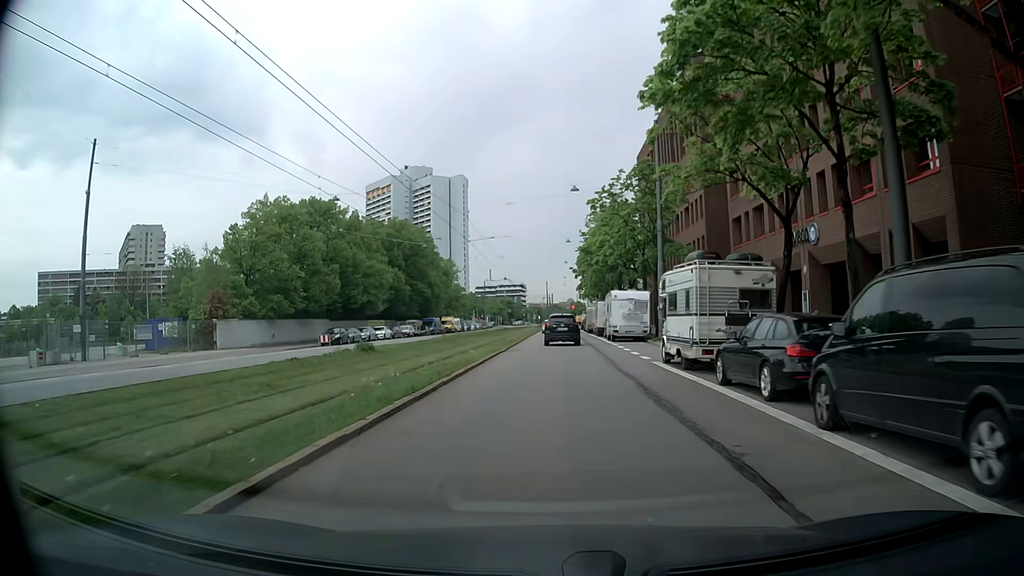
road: secondary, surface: asphalt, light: Day
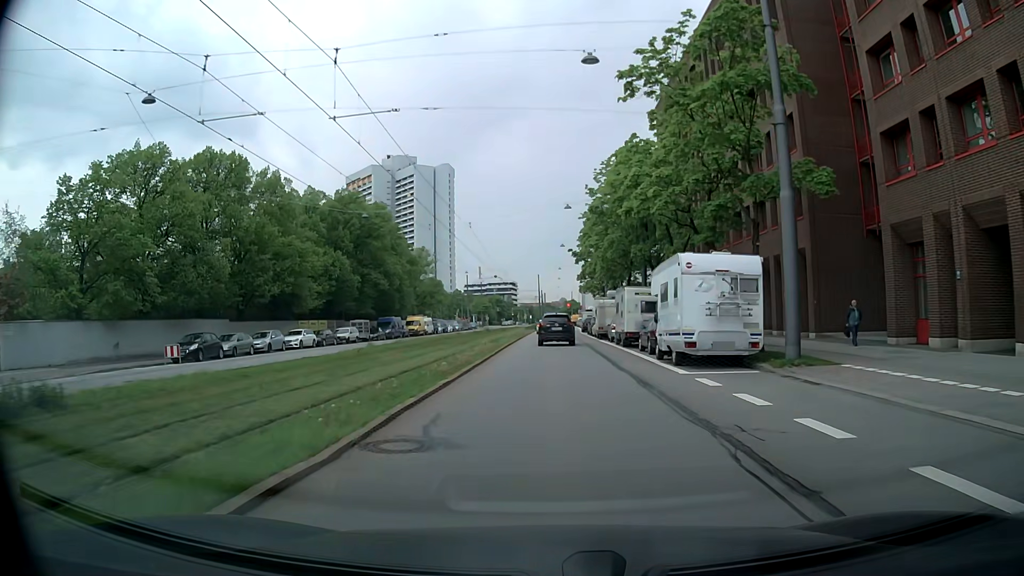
(-0.1, +22.6) m; 0°
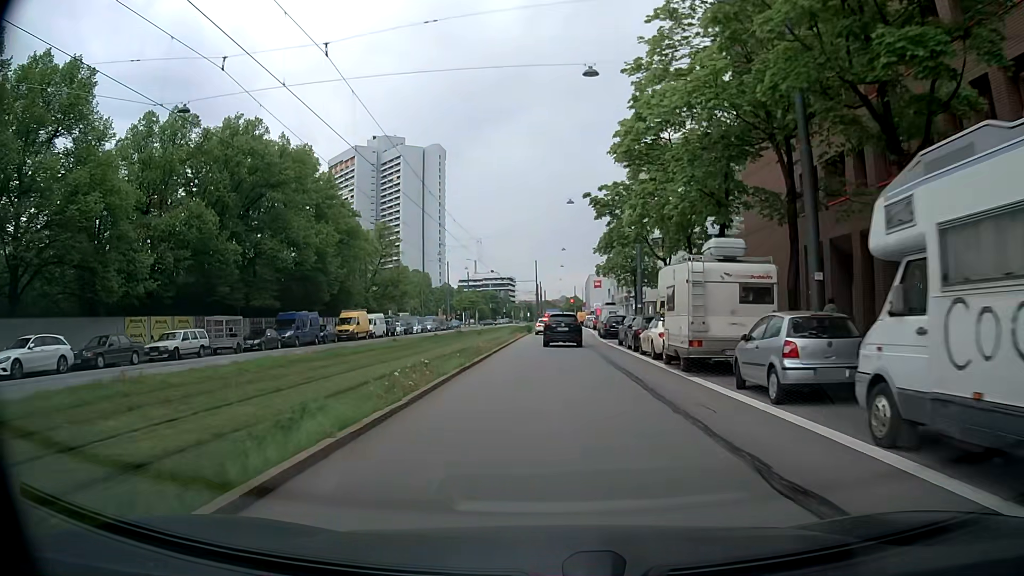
(0.0, +29.3) m; 0°
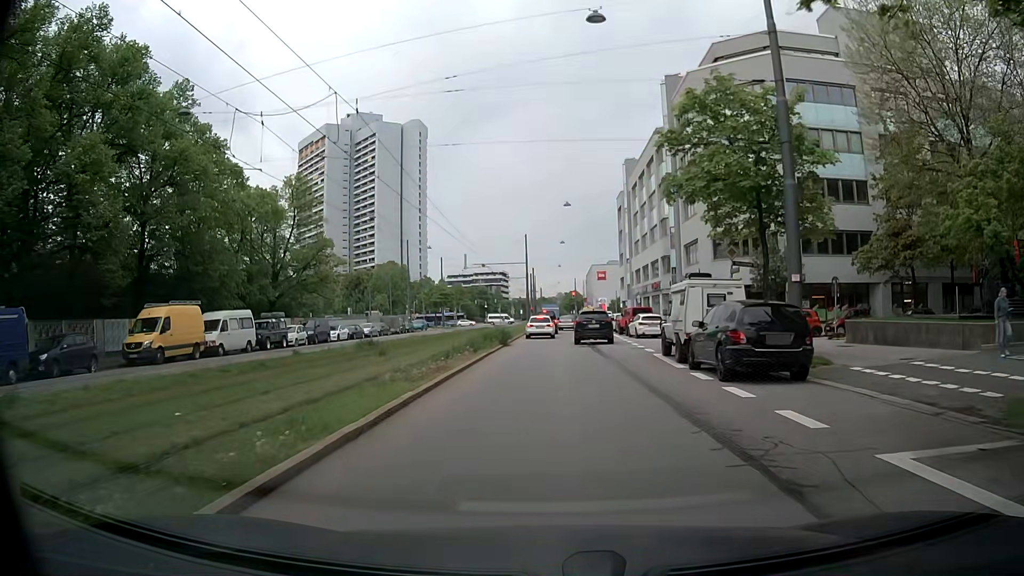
(0.0, +32.1) m; 0°
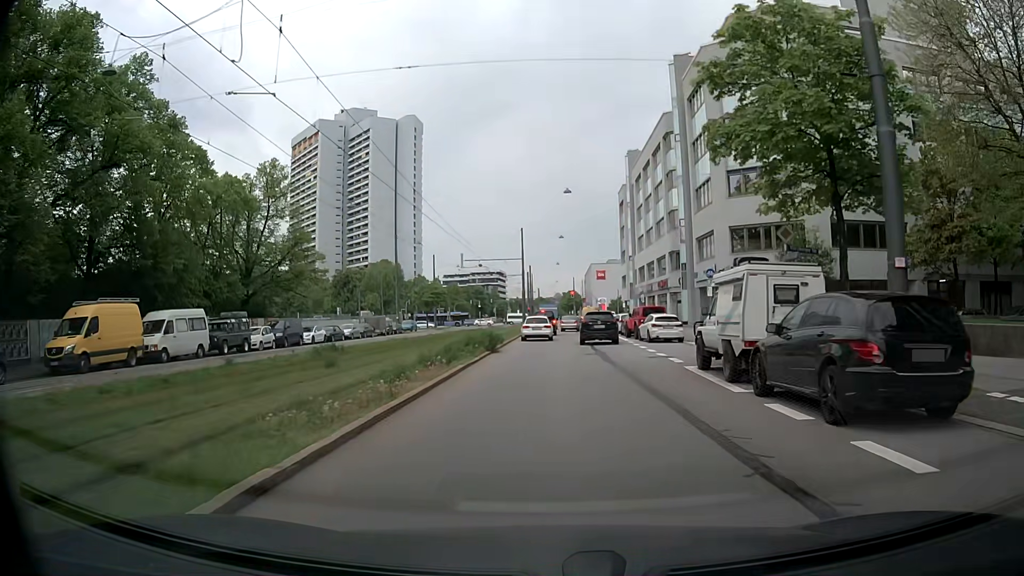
(0.0, +5.8) m; -1°
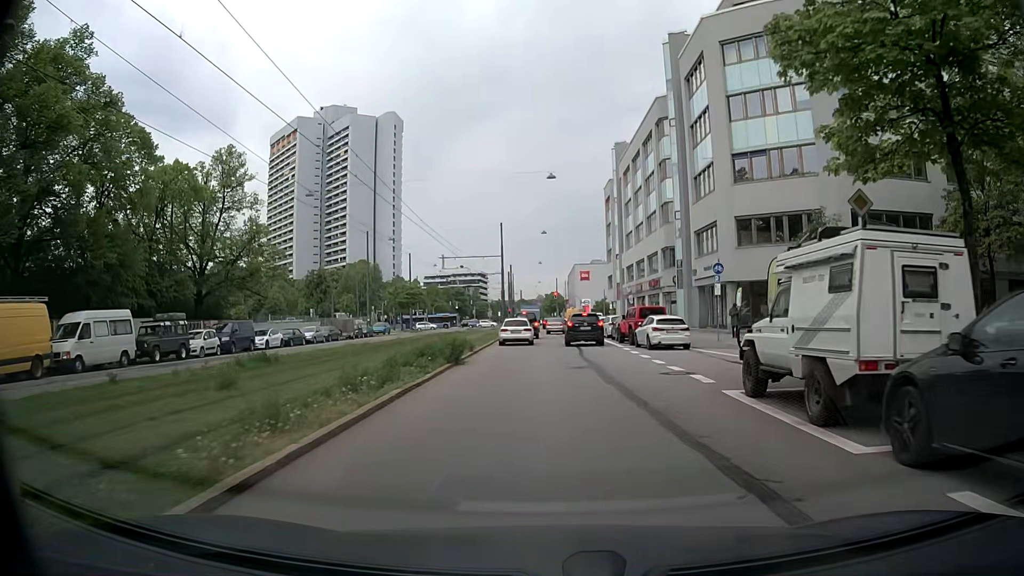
(+0.1, +5.6) m; +1°
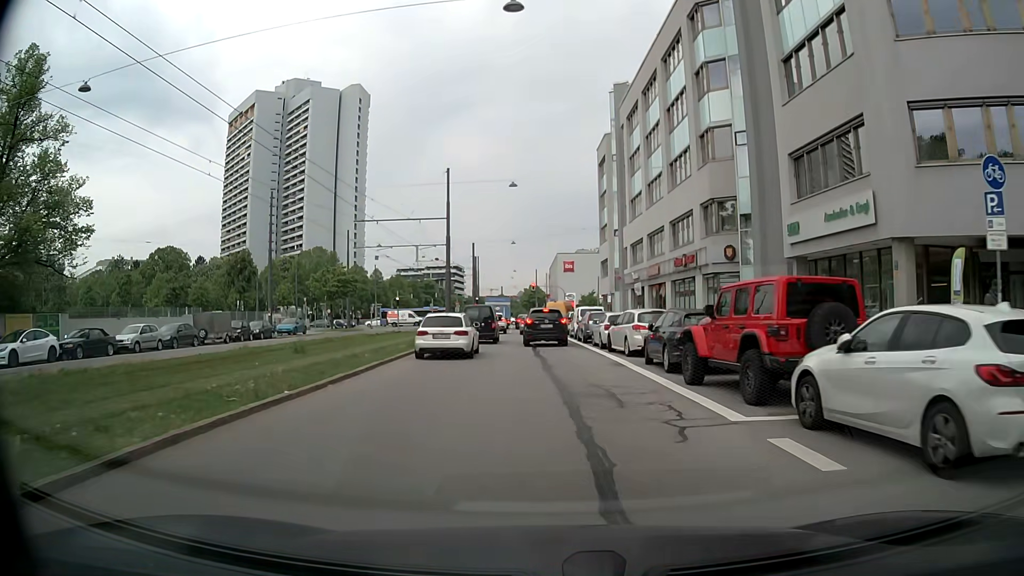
(+0.9, +23.5) m; +2°
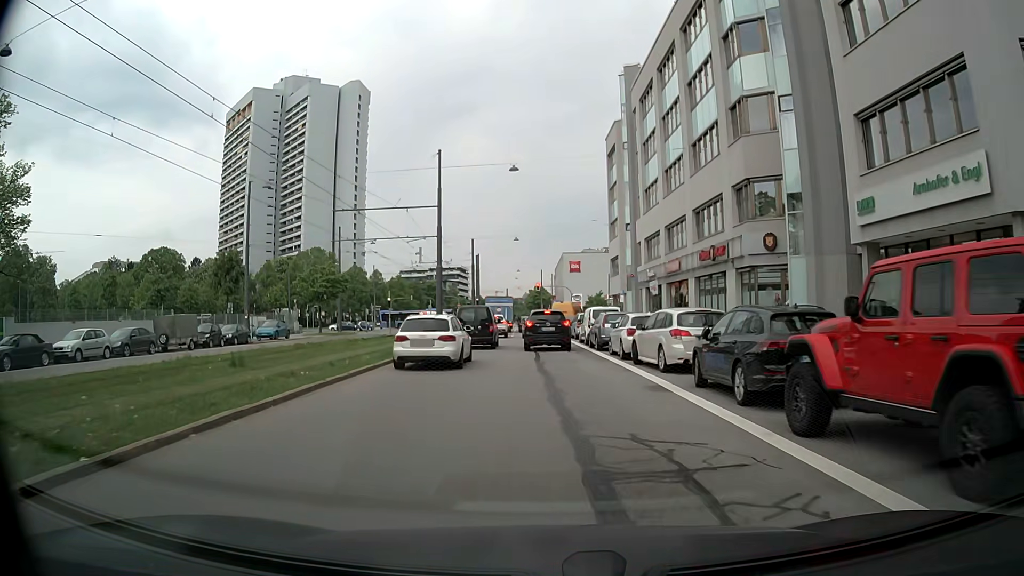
(0.0, +5.6) m; 0°
